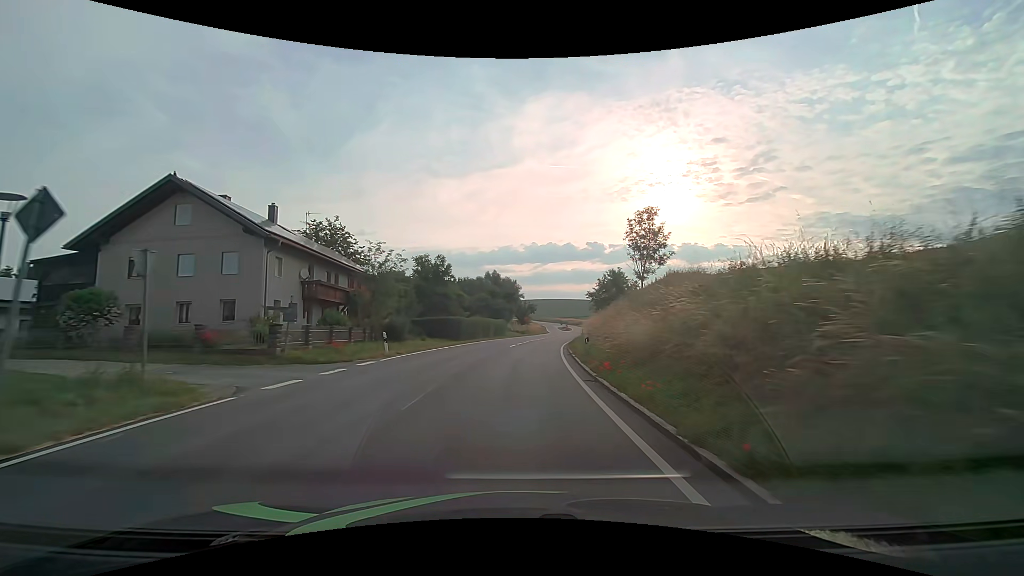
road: secondary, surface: asphalt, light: Day
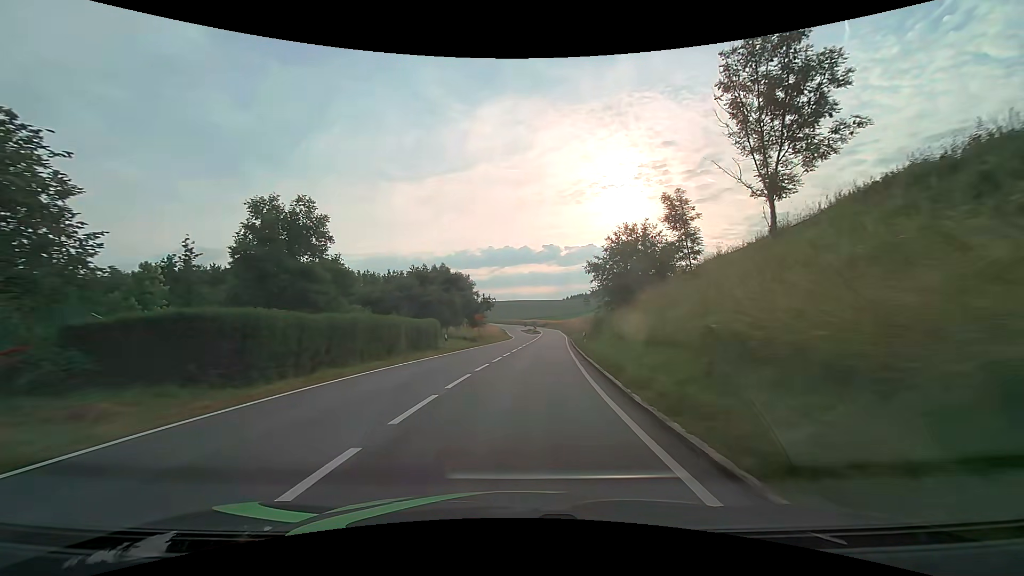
(+1.0, +31.1) m; +4°
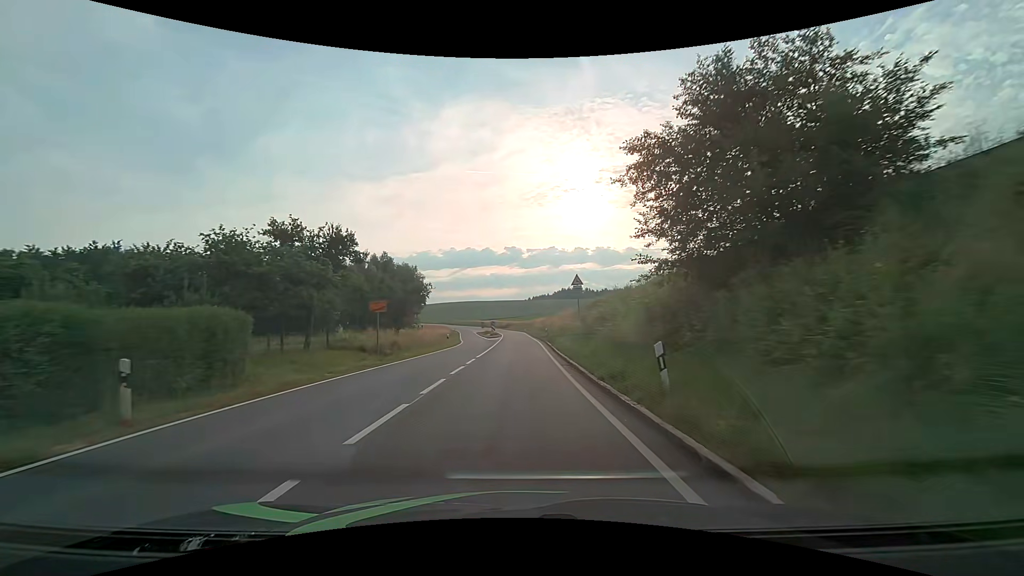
(+1.3, +23.6) m; +4°
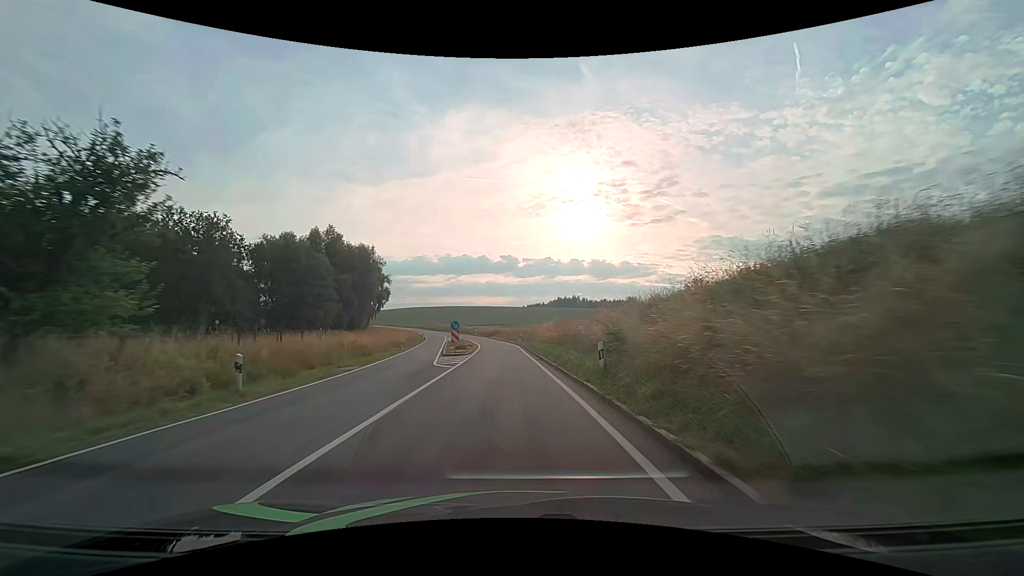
(+0.5, +34.5) m; +1°
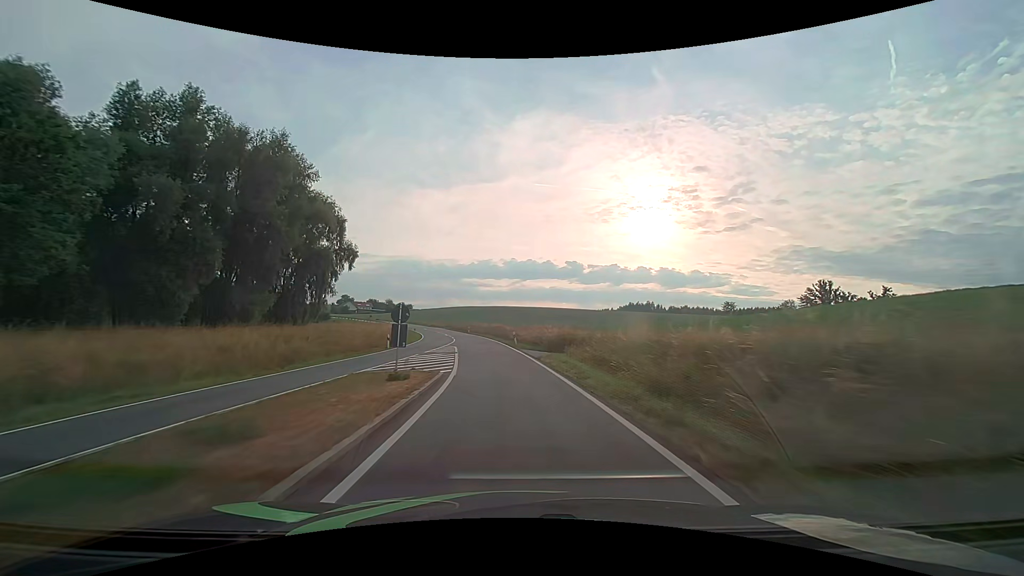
(-2.7, +56.6) m; -7°
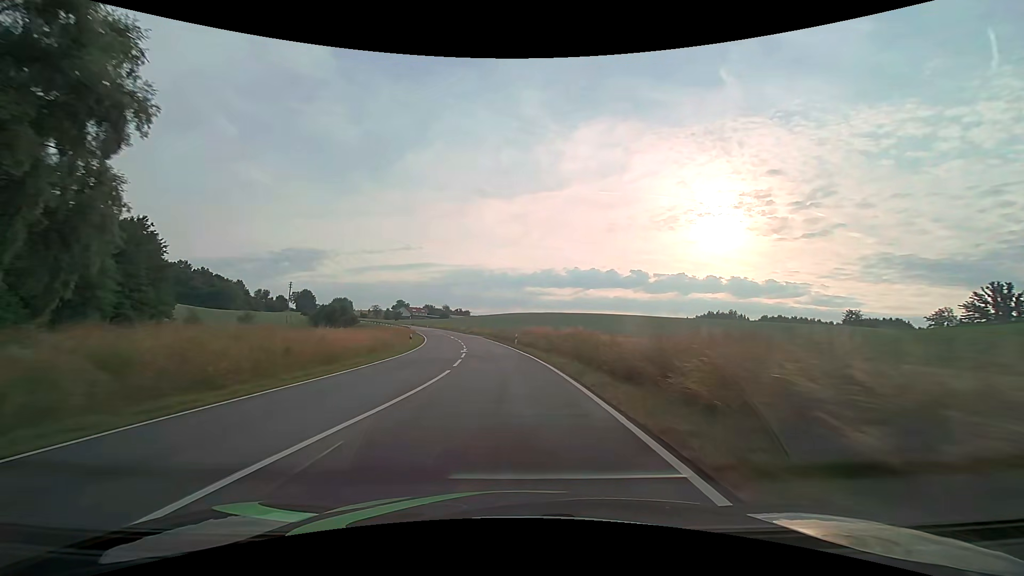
(-2.6, +40.3) m; -7°
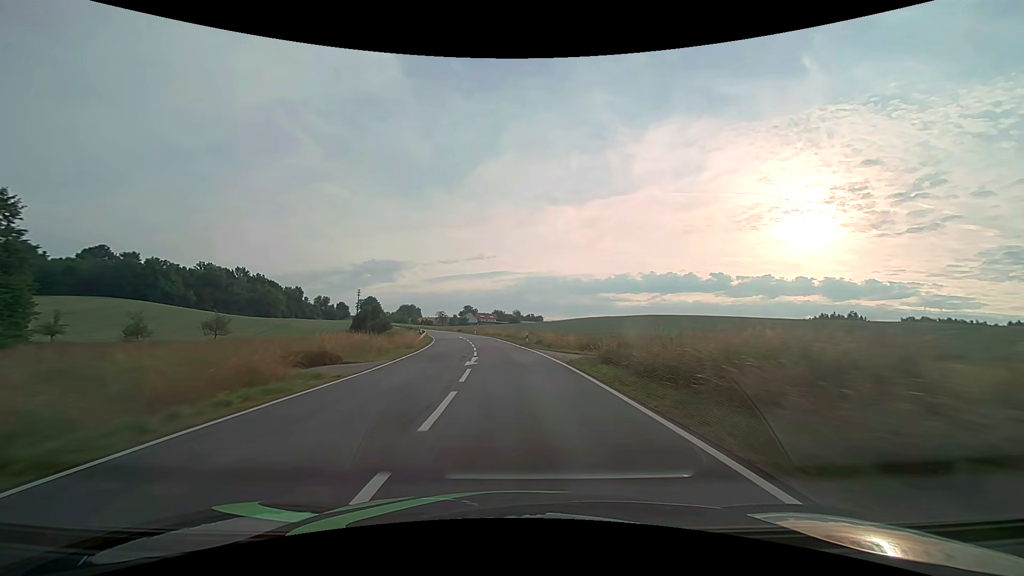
(-3.2, +43.5) m; -8°
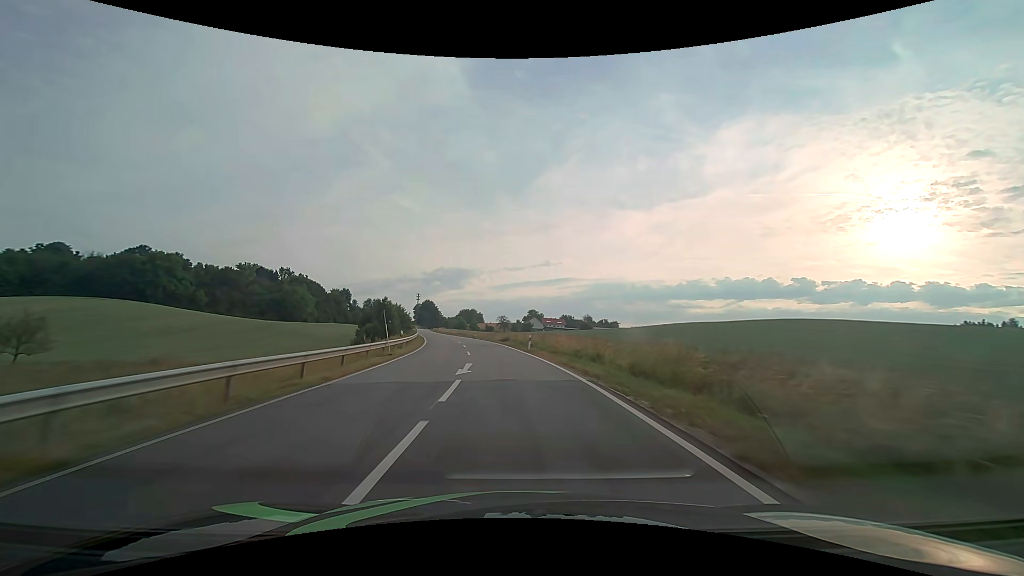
(-2.9, +45.7) m; -8°
(0, +10) (-1, +20) (-2, +30) (-3, +40) (-4, +50) (-6, +60) (-8, +69) (-10, +79) (-12, +89) (-15, +99) m
